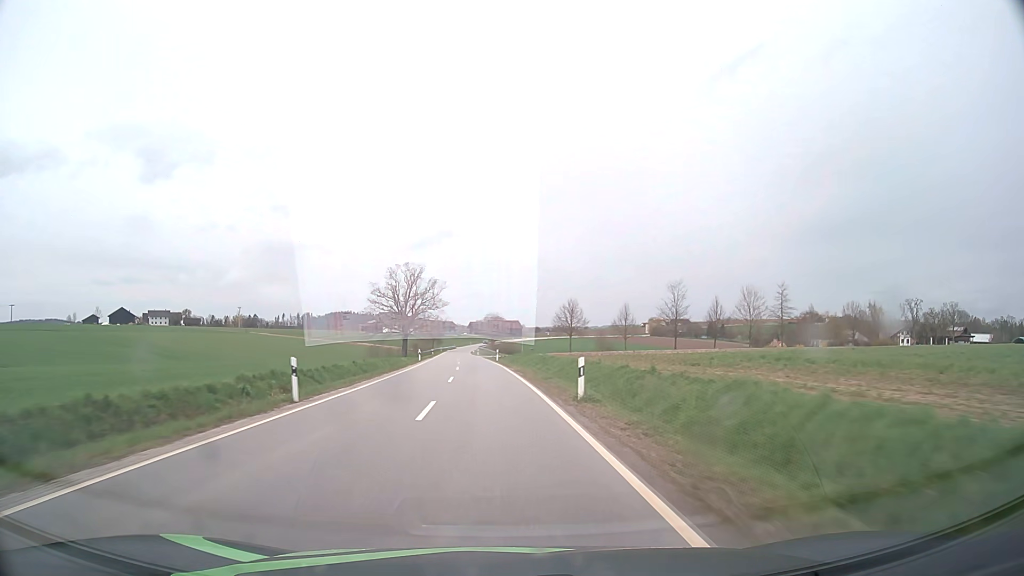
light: Day
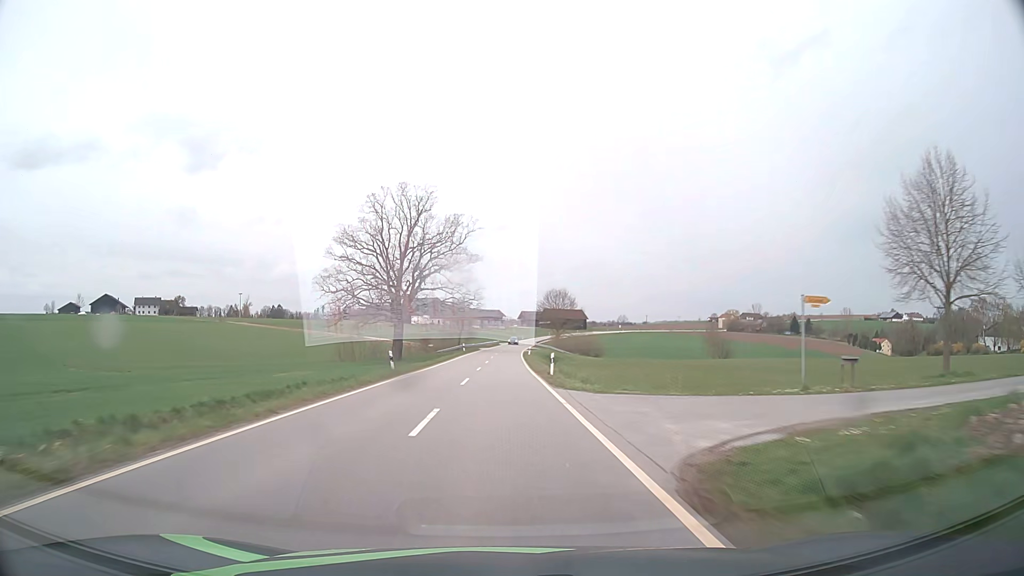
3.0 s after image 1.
(-4.4, +75.5) m; -5°
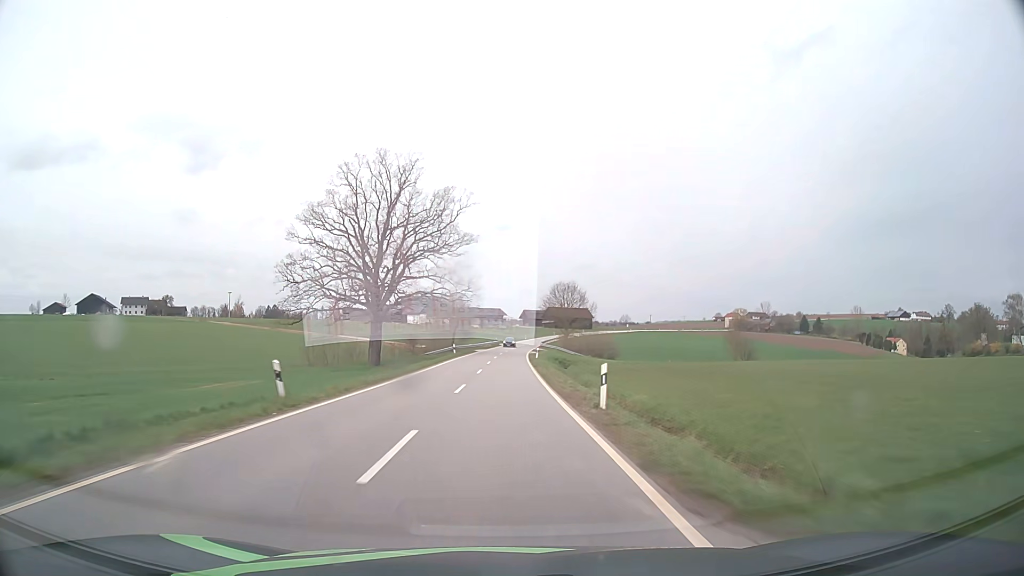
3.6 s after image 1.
(0.0, +15.4) m; 0°
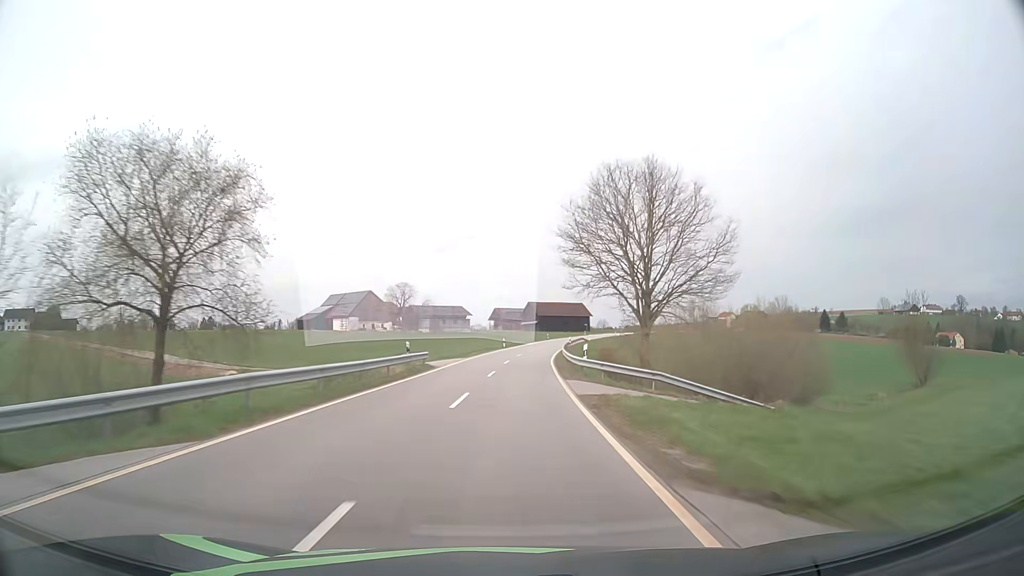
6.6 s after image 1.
(+1.2, +78.0) m; +2°
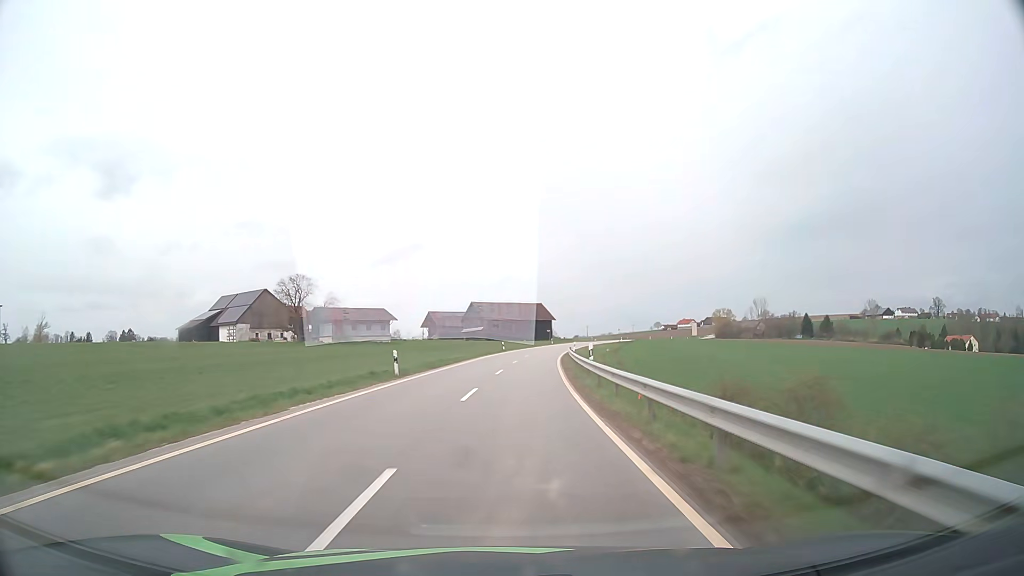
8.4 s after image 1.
(+1.8, +47.2) m; +5°
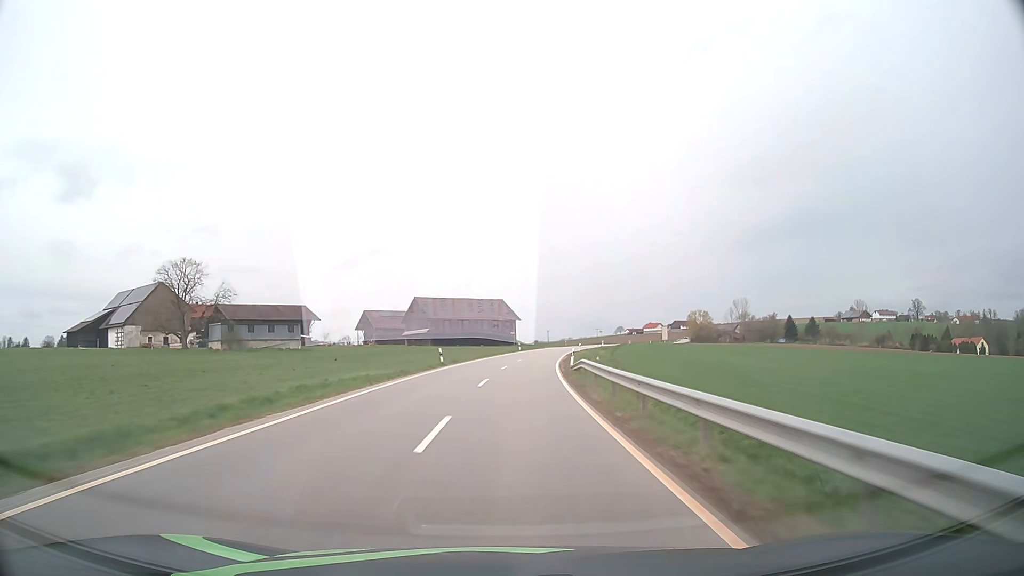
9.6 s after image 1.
(+1.0, +31.4) m; +4°
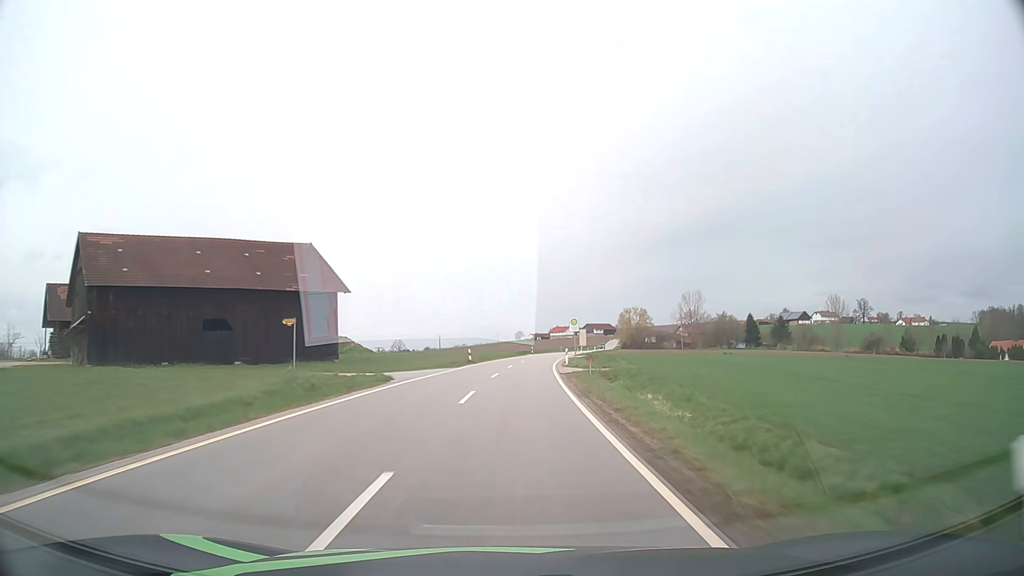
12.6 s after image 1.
(+6.1, +77.9) m; +9°
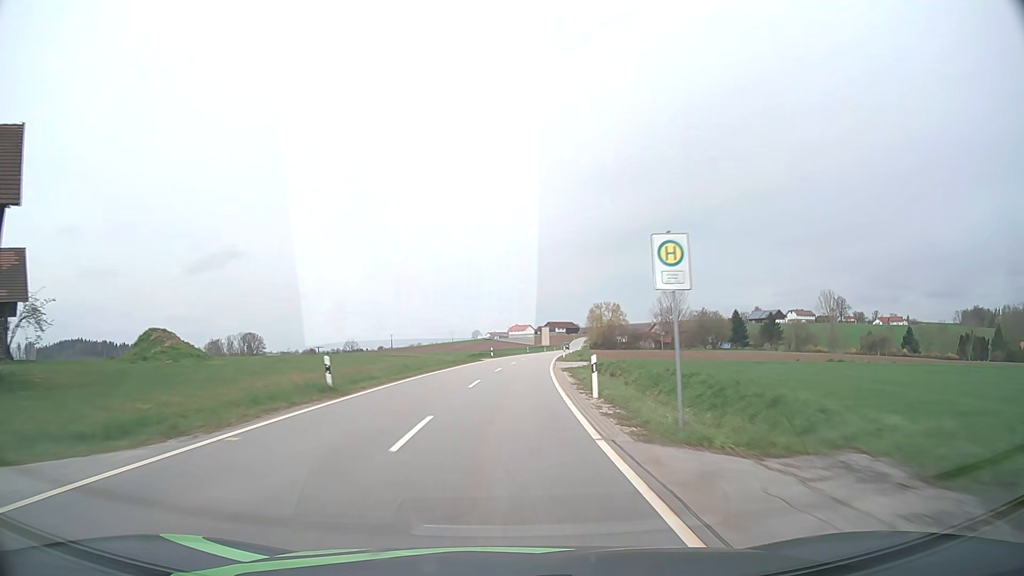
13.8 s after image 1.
(+1.0, +31.2) m; +4°
(0, +10) (0, +20) (+1, +30) (+1, +40) (+2, +50) (+3, +60) (+4, +70) (+5, +80) (+6, +90) (+7, +100) m
